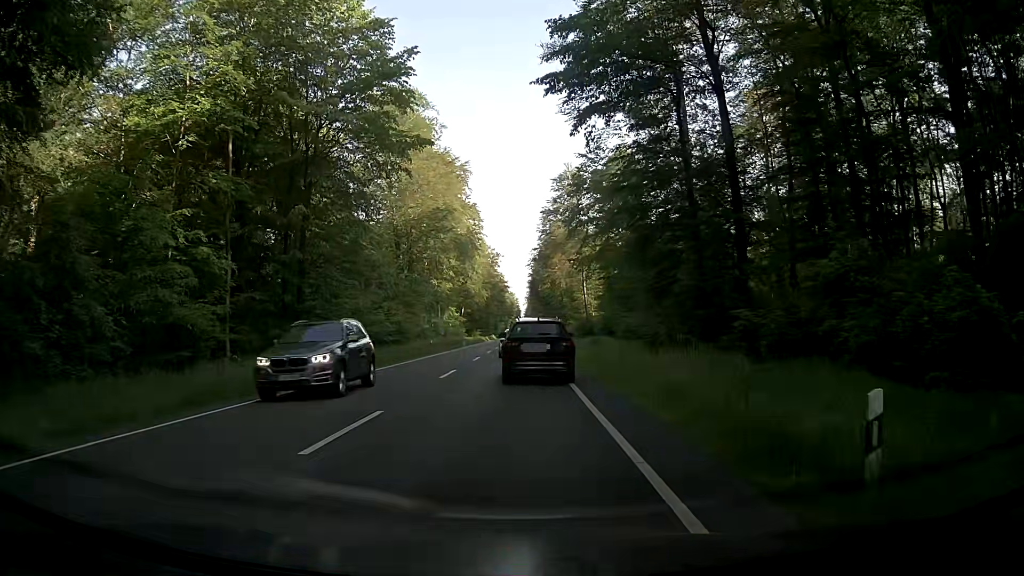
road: primary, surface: asphalt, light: Day
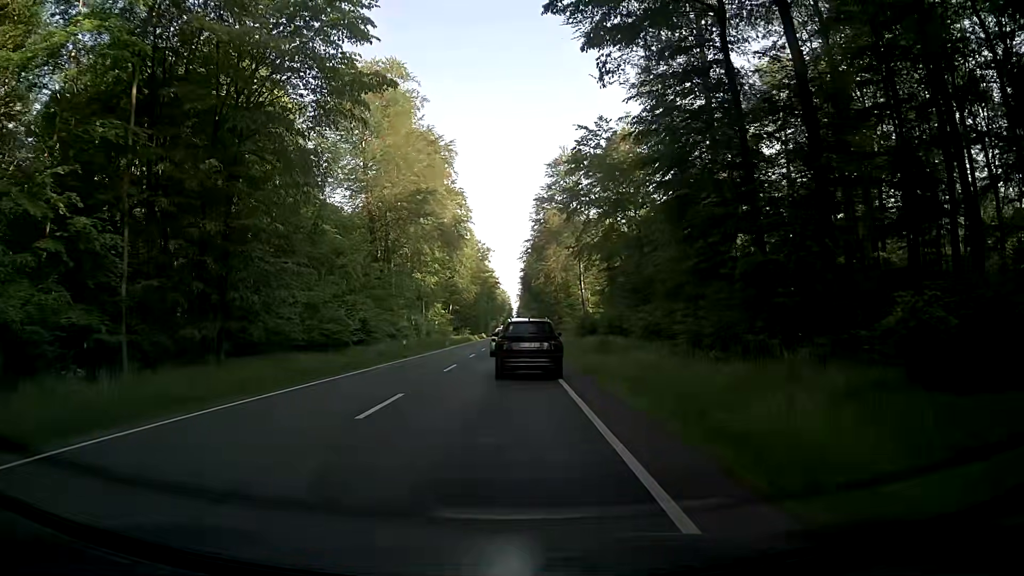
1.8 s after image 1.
(-0.1, +9.3) m; 0°
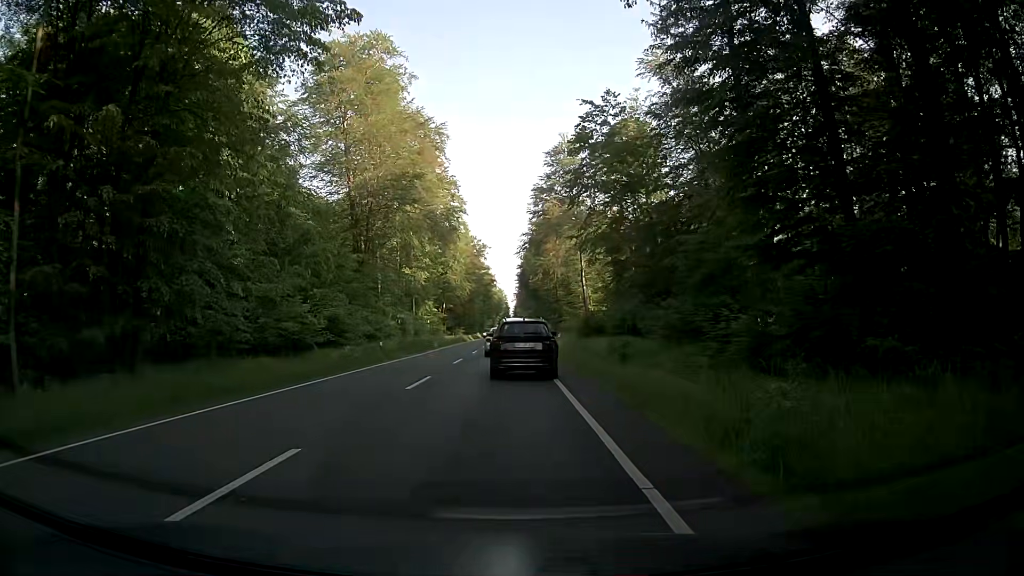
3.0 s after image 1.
(0.0, +6.8) m; 0°
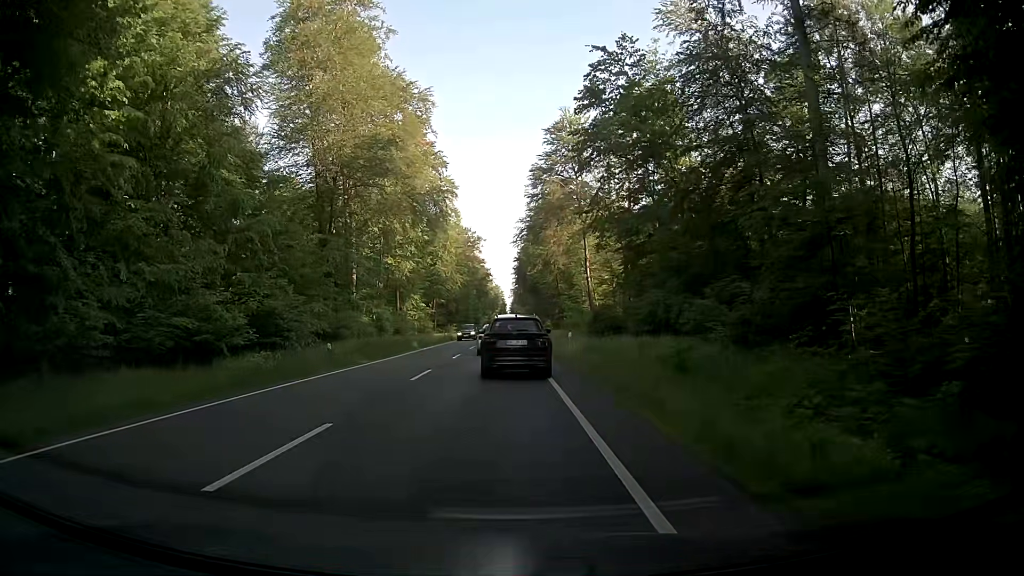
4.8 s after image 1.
(0.0, +10.2) m; 0°
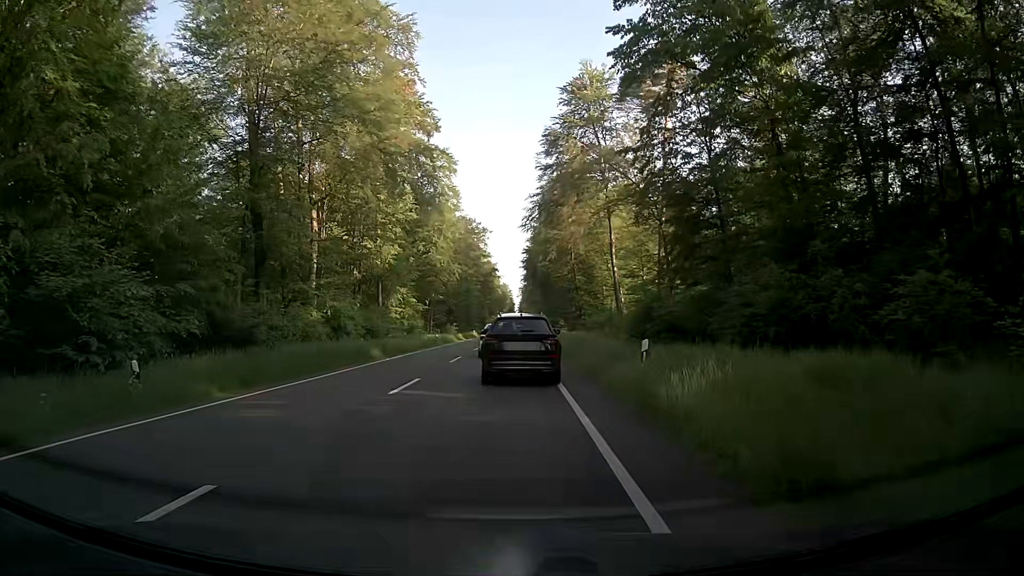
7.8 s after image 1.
(-0.3, +15.9) m; -1°
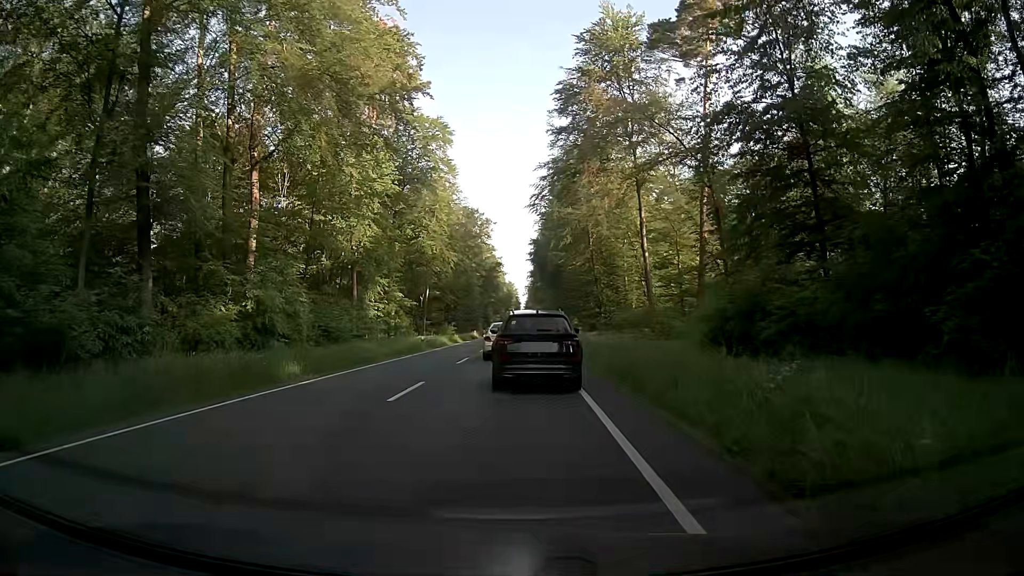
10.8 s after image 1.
(-0.3, +13.5) m; -3°
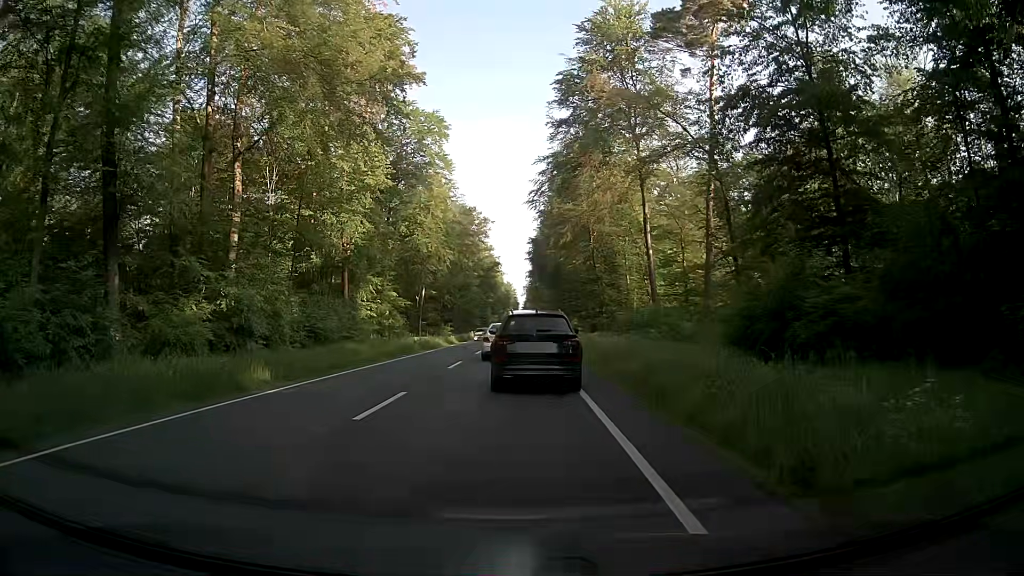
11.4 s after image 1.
(0.0, +2.4) m; 0°
